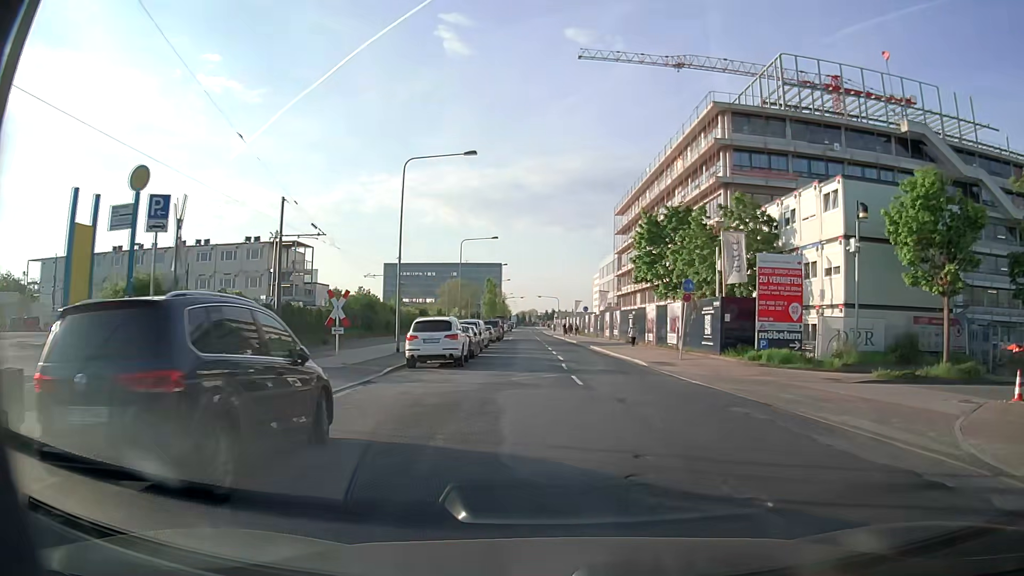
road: unclassified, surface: asphalt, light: Day
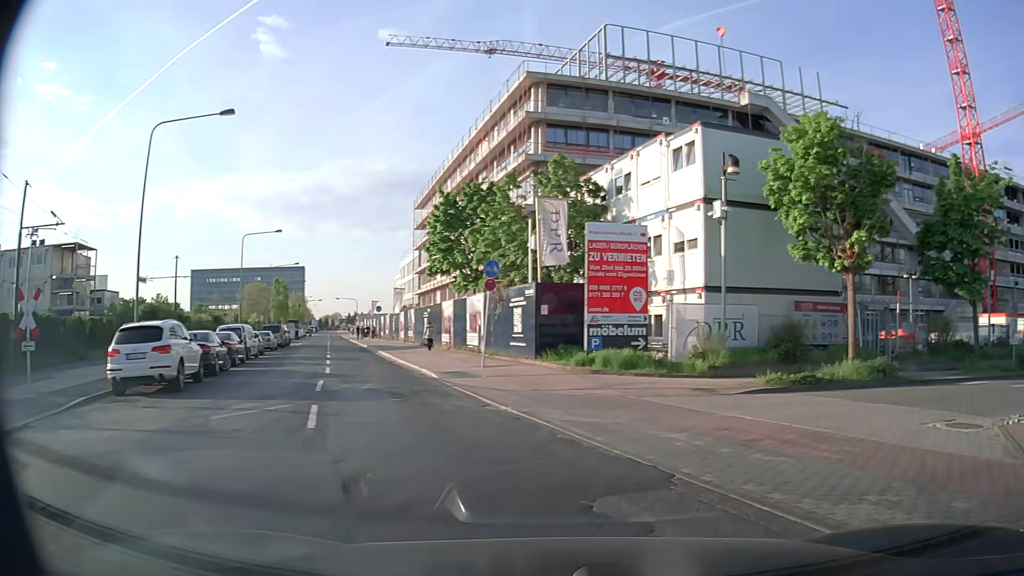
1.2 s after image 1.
(+0.9, +7.0) m; +17°
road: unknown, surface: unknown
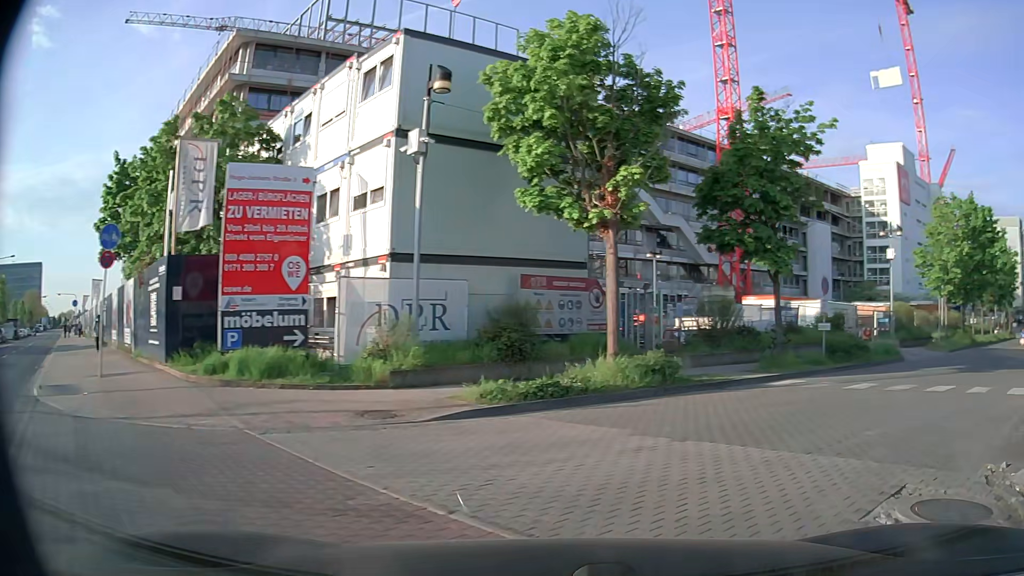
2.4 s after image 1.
(+1.4, +6.5) m; +23°
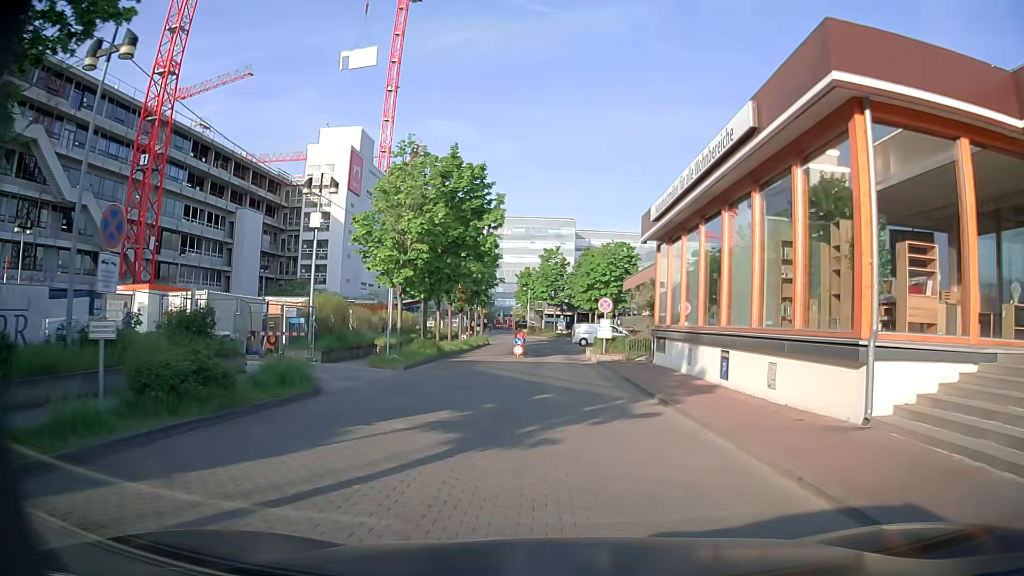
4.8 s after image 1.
(+6.2, +12.0) m; +49°
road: service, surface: paving_stones
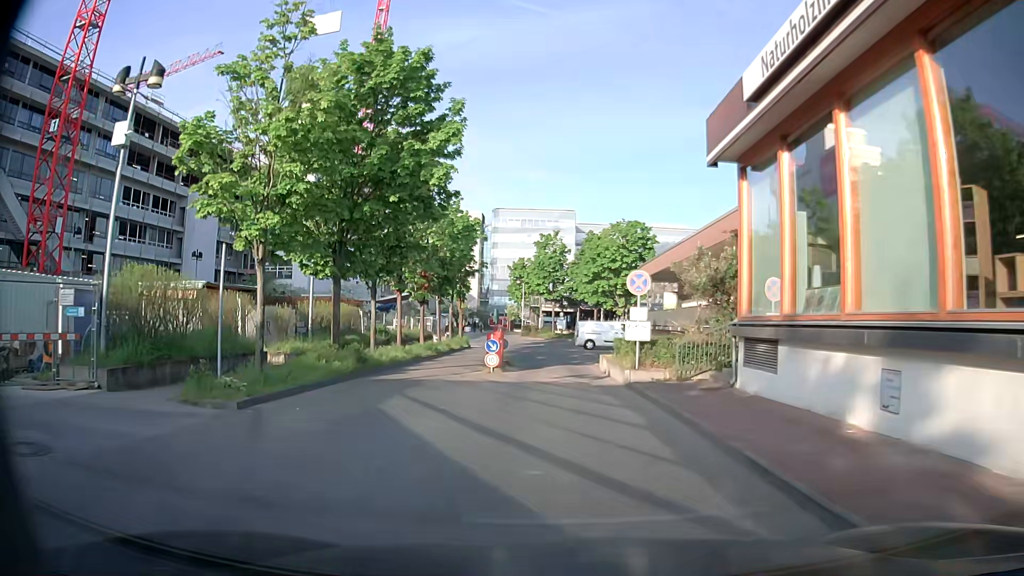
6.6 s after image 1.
(+0.3, +12.9) m; 0°
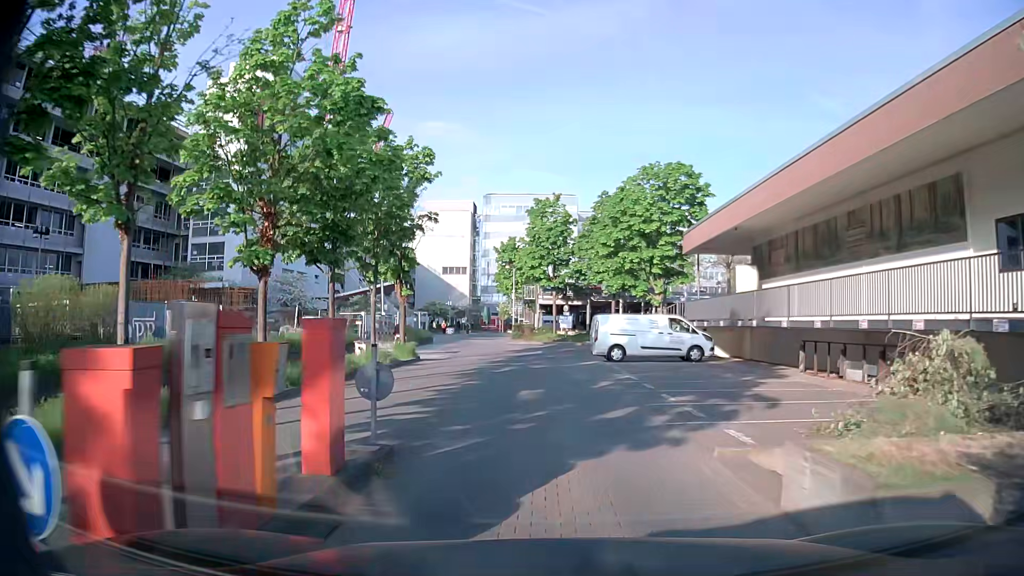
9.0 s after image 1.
(+0.1, +19.1) m; +1°
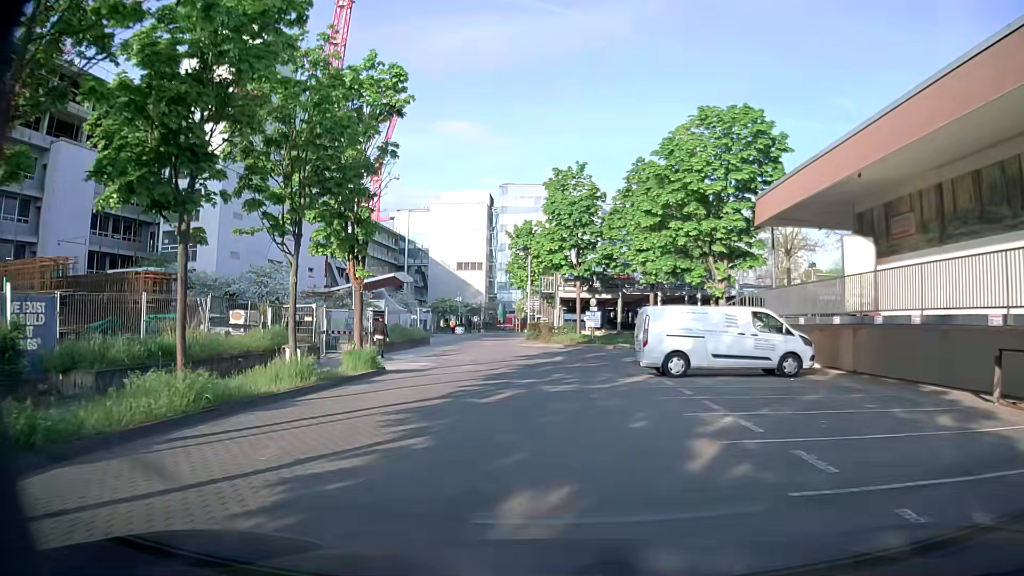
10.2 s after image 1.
(-0.1, +9.5) m; -3°
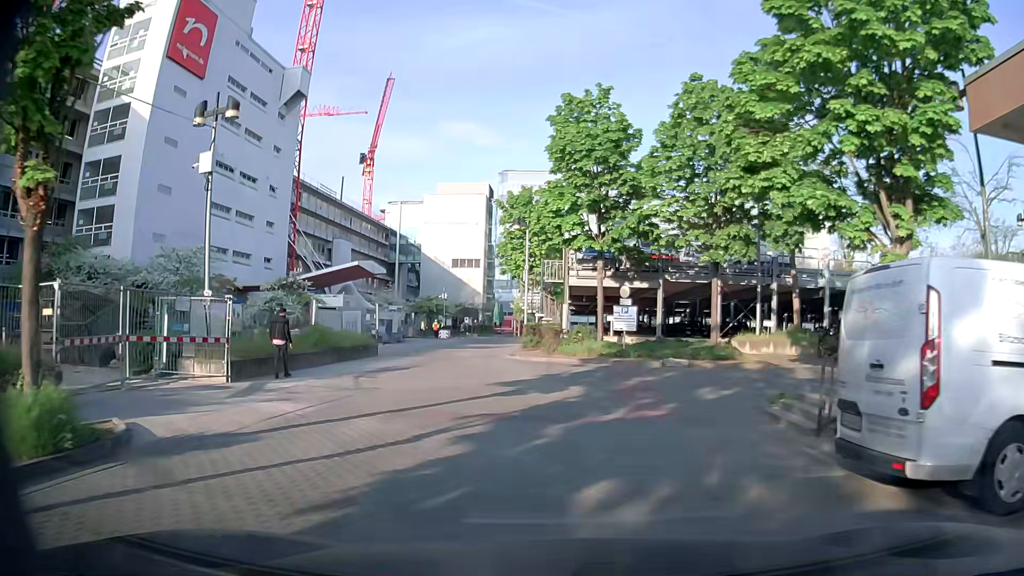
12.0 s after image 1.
(0.0, +14.0) m; 0°
